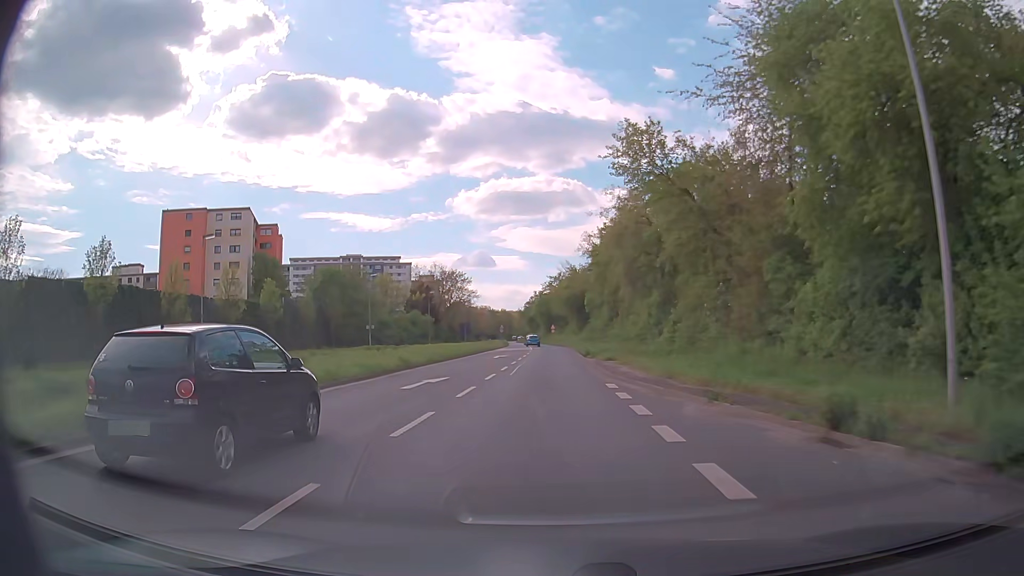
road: secondary_link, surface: asphalt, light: Day
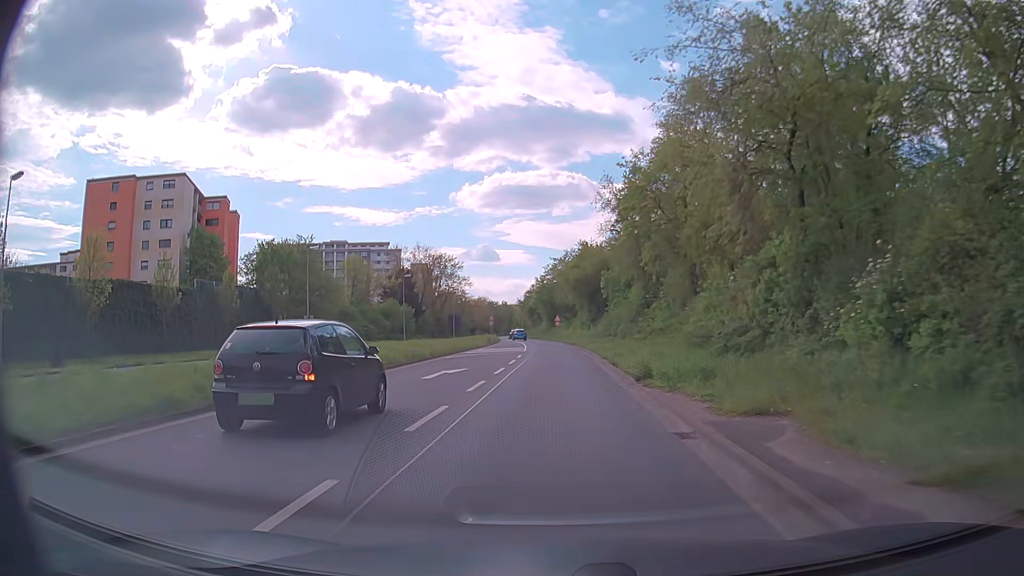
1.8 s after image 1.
(-0.1, +24.1) m; -1°
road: primary
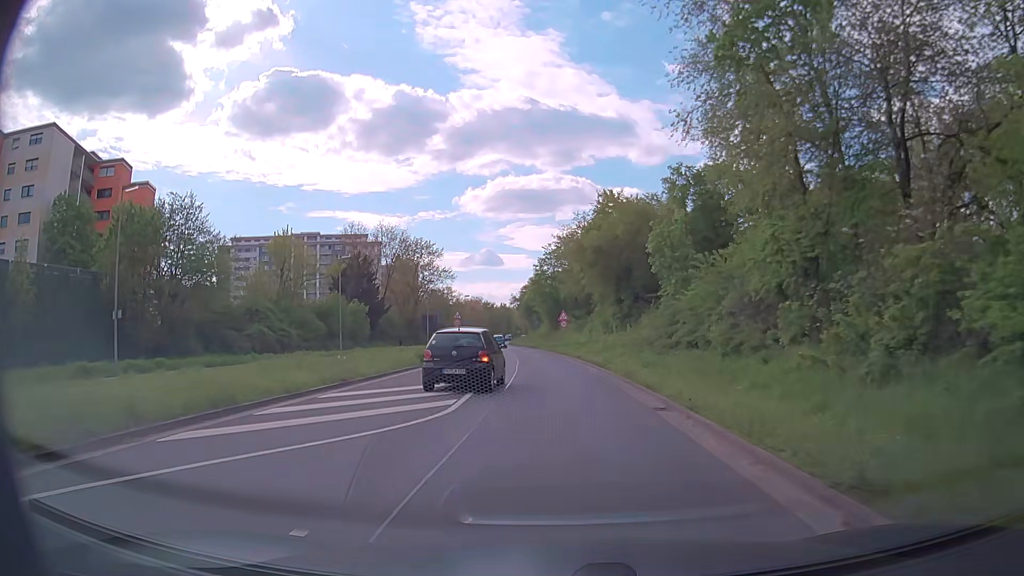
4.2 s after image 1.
(+0.2, +31.6) m; 0°
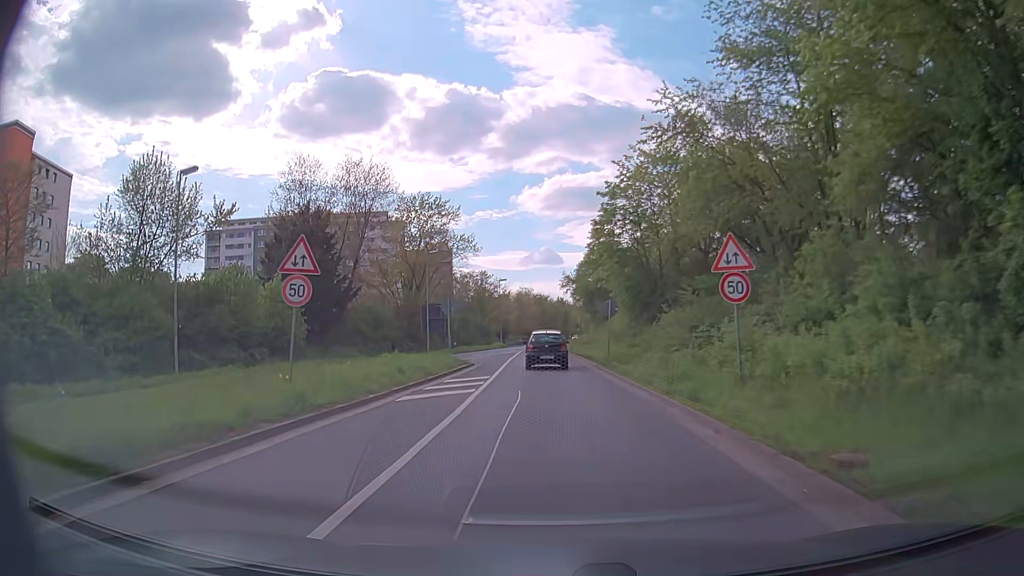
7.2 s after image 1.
(-1.3, +39.8) m; -5°
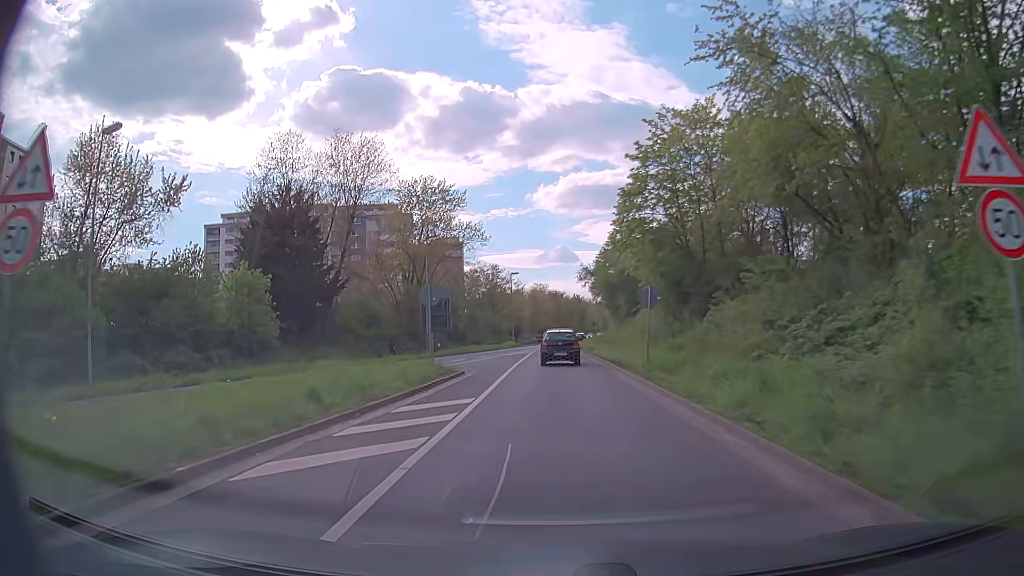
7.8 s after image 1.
(0.0, +8.1) m; -1°
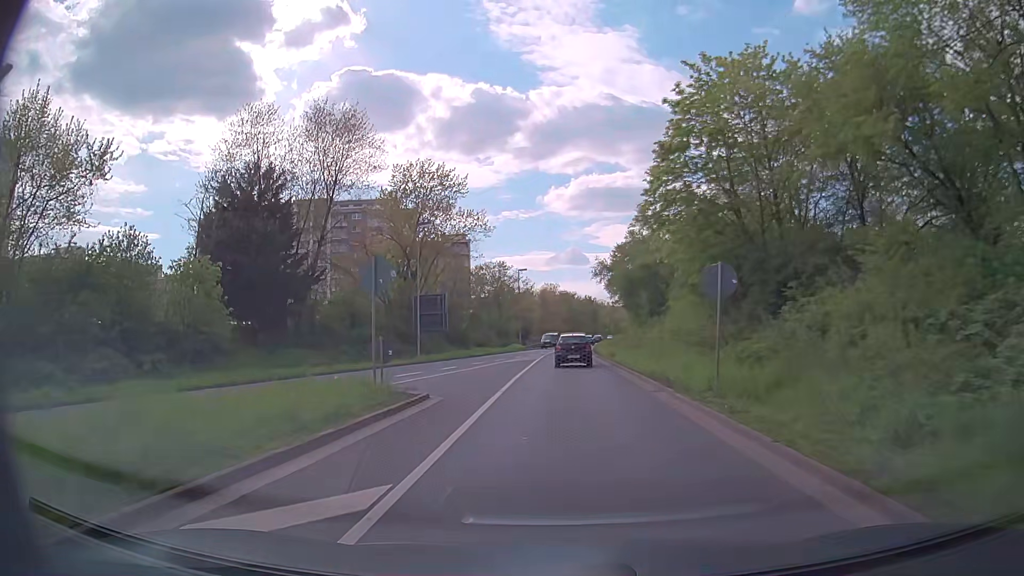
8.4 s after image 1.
(-0.1, +8.1) m; -1°
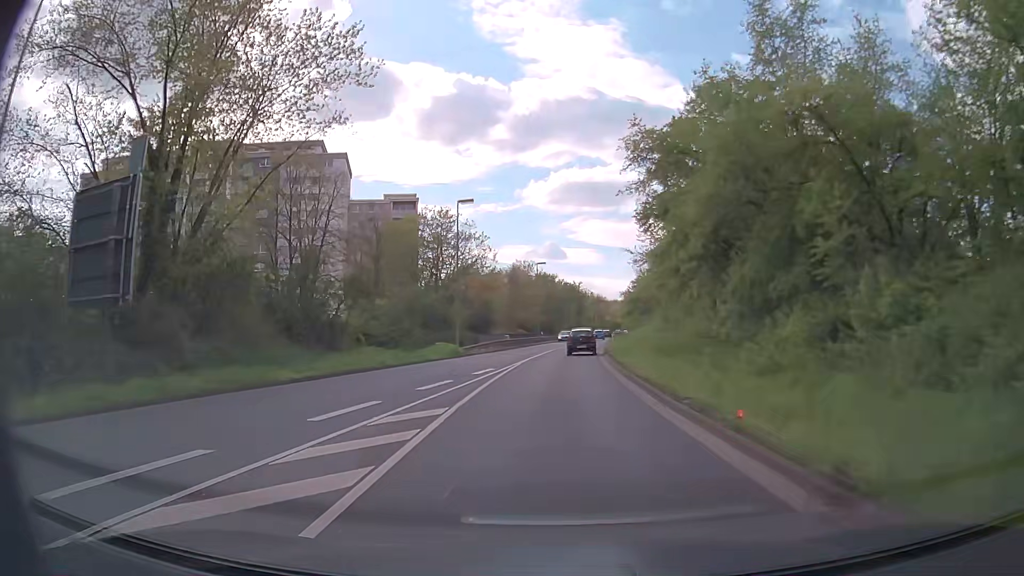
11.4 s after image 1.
(+0.2, +40.3) m; +2°
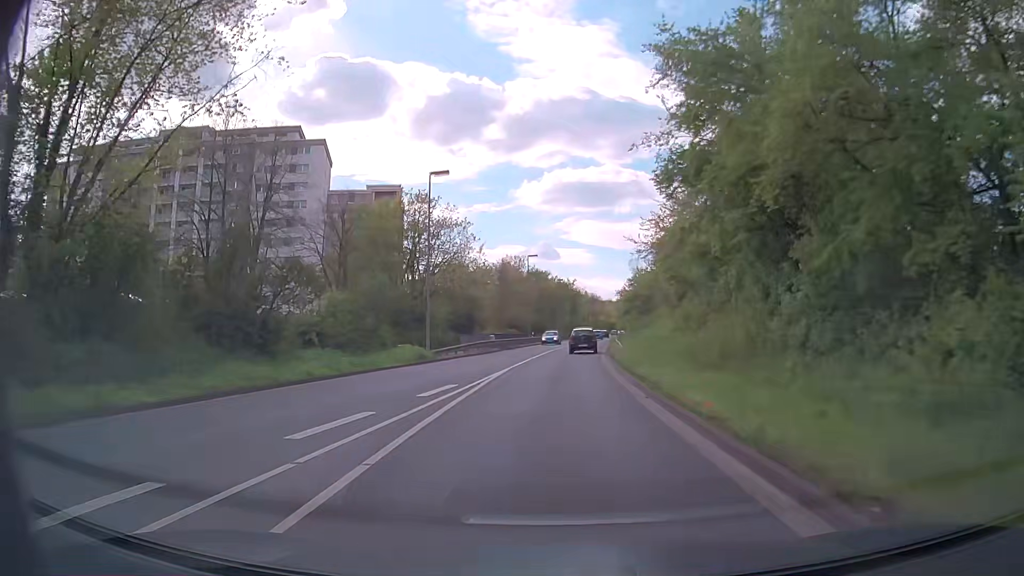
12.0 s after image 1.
(0.0, +8.0) m; 0°
(0, +10) (0, +20) (+1, +30) (+1, +40) (+2, +50) (+3, +60) (+4, +70) (+5, +80) (+6, +90) (+7, +100) m
